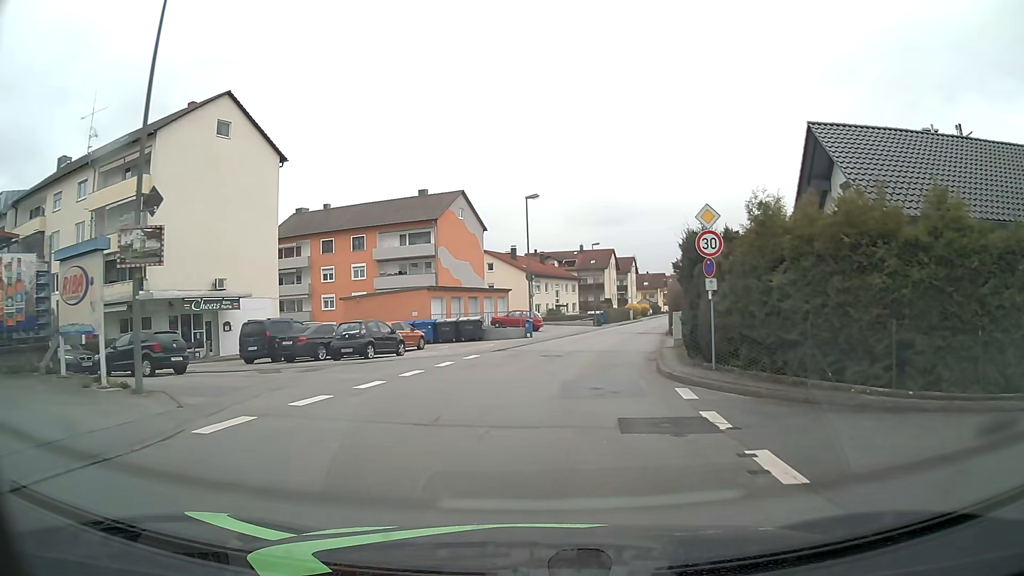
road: unclassified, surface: asphalt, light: Day
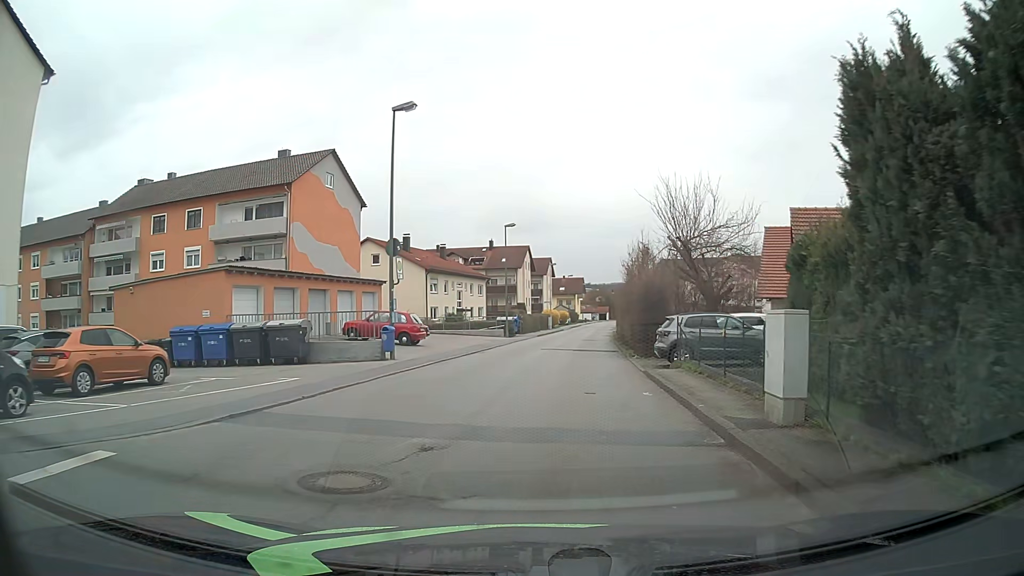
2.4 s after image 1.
(+1.2, +17.7) m; +7°
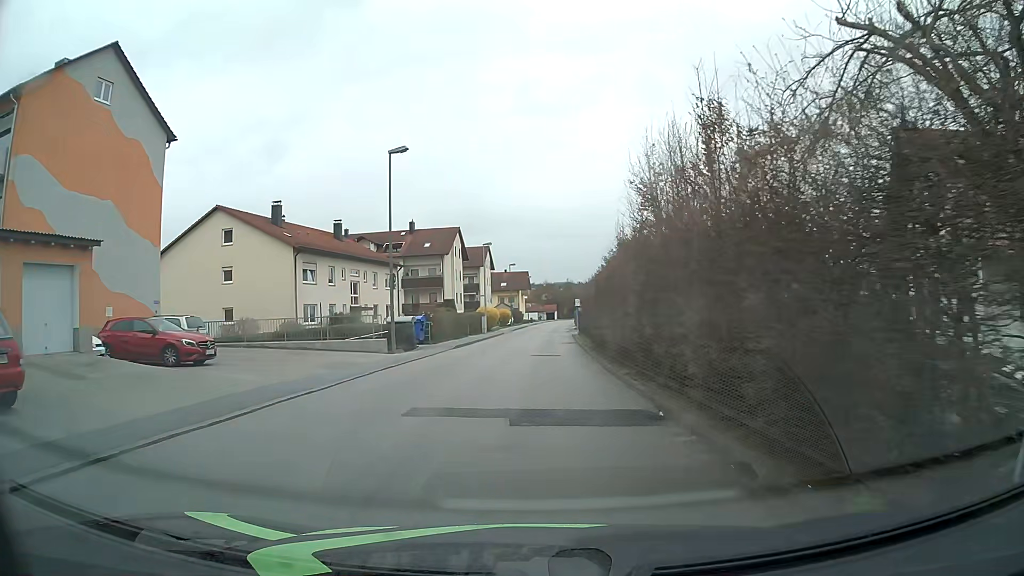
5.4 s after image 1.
(+1.6, +22.3) m; +5°
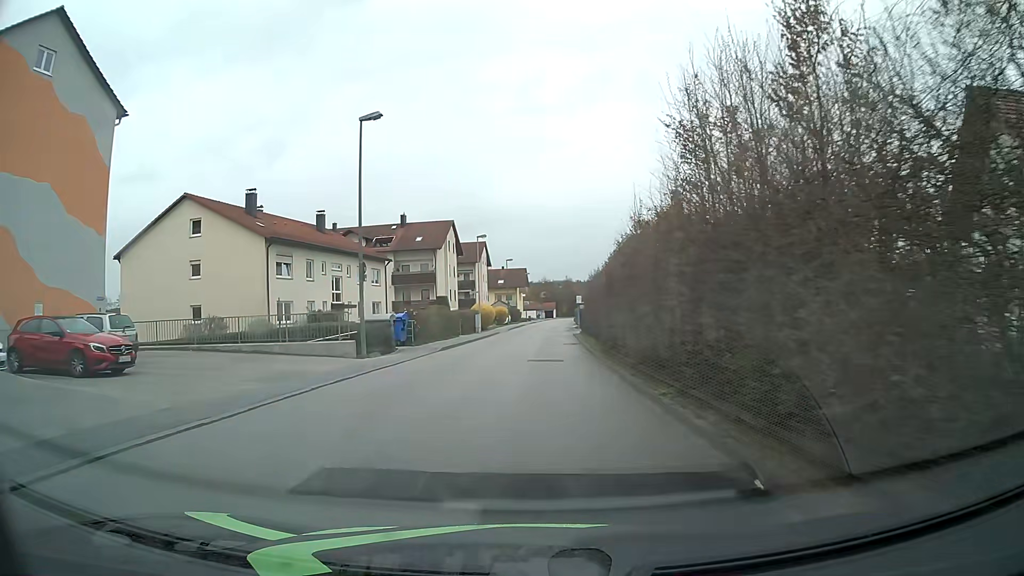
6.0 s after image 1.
(0.0, +4.5) m; 0°
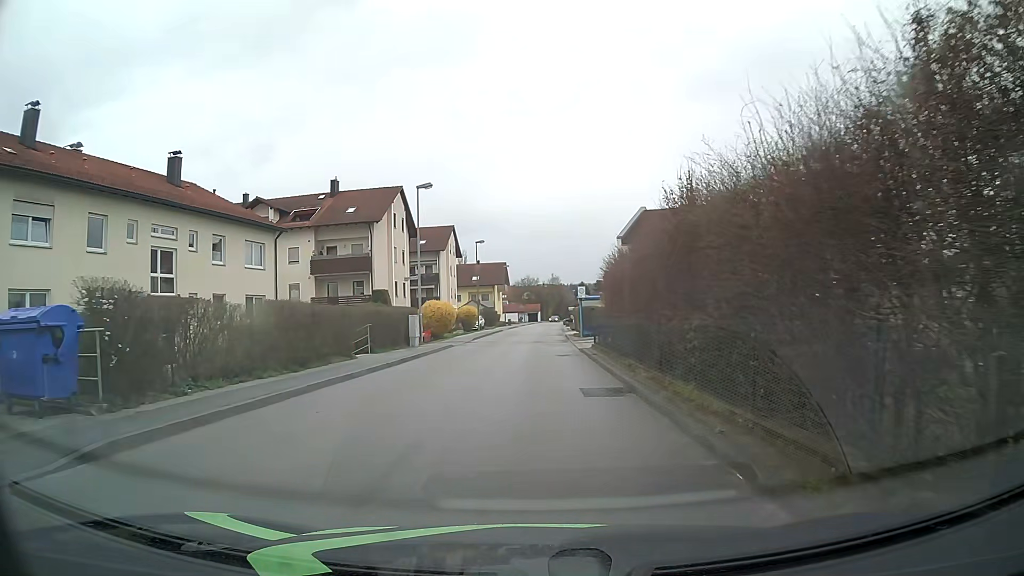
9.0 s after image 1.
(+0.4, +22.5) m; +3°
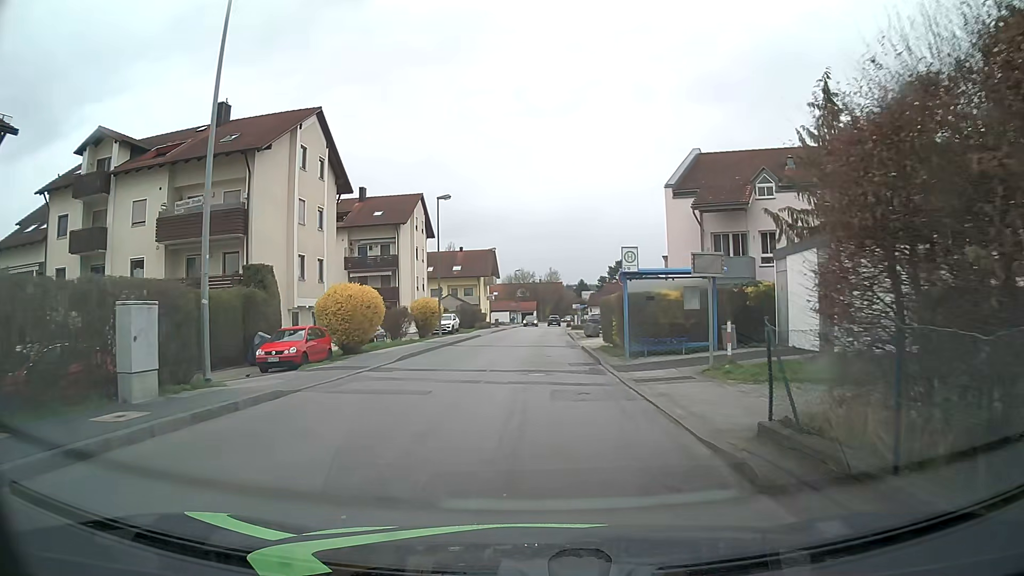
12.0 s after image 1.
(-0.3, +22.3) m; -1°
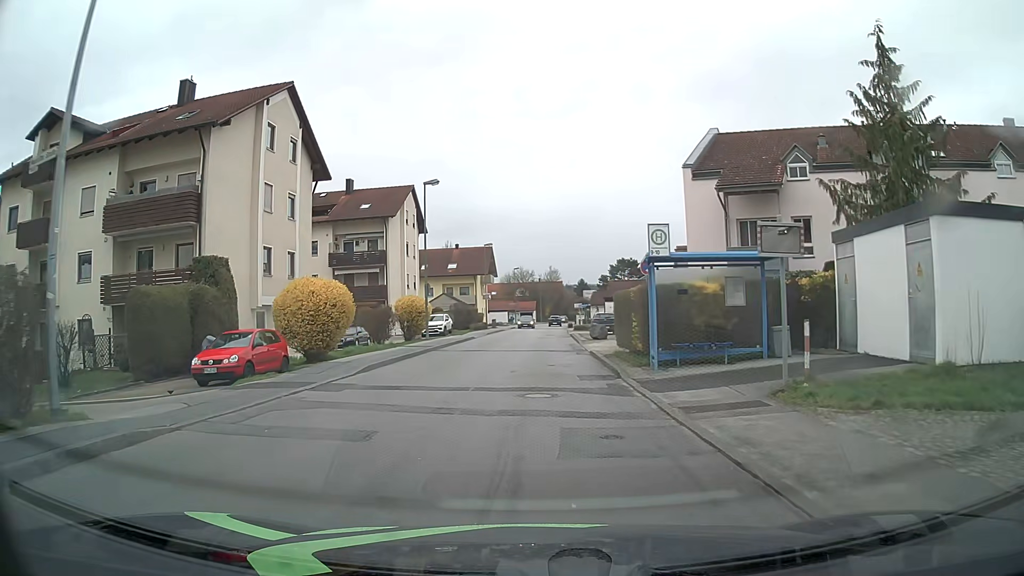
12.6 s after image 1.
(0.0, +4.5) m; +1°
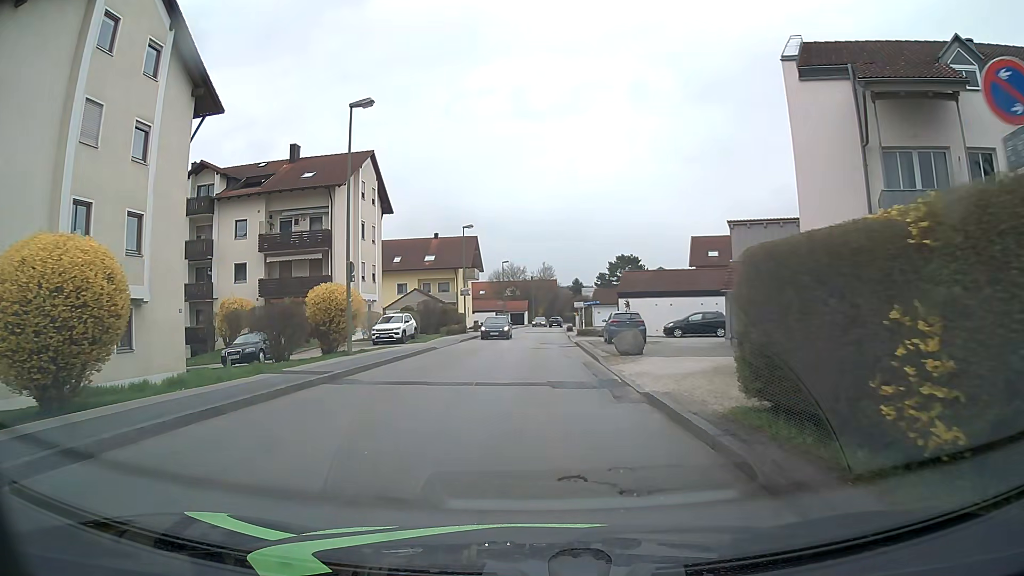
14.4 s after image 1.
(0.0, +13.4) m; +1°
(0, +10) (0, +20) (0, +30) (+1, +40) (+1, +50) (+1, +60) (+1, +70) (+2, +80) (+2, +90) (+3, +100) m
